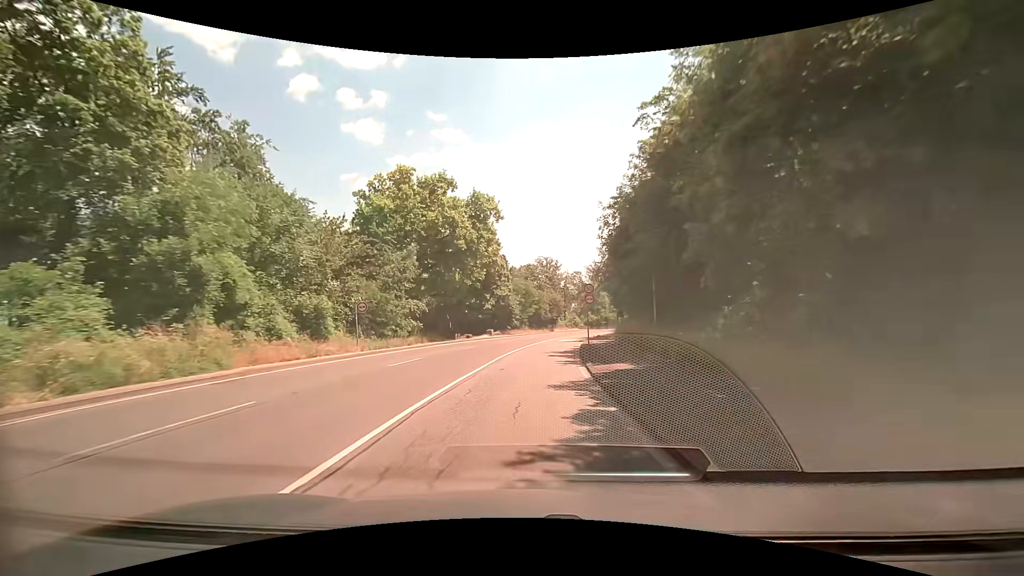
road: secondary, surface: asphalt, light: Day
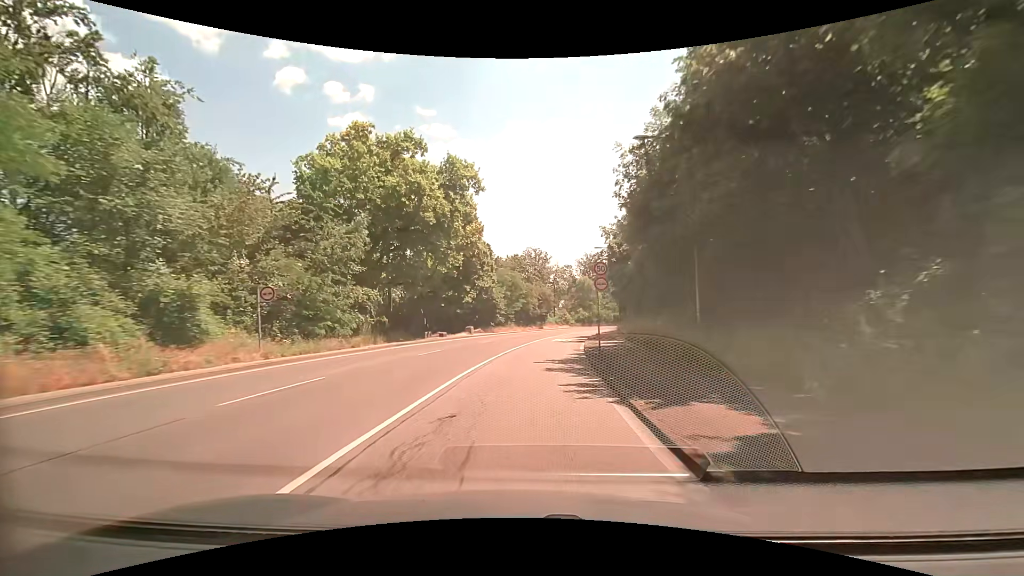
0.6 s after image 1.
(+0.2, +9.0) m; +2°
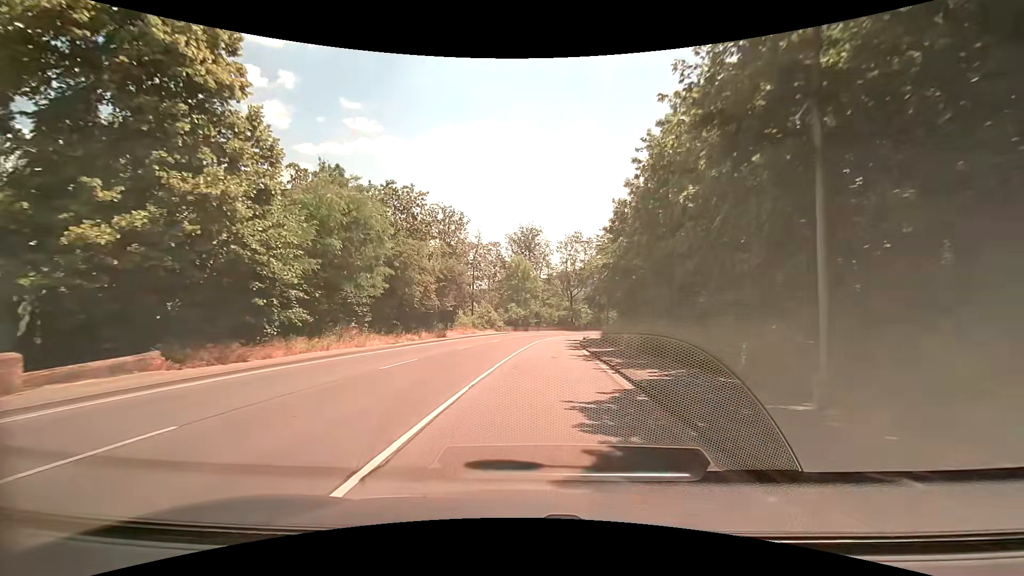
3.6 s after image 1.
(+2.8, +40.5) m; +8°
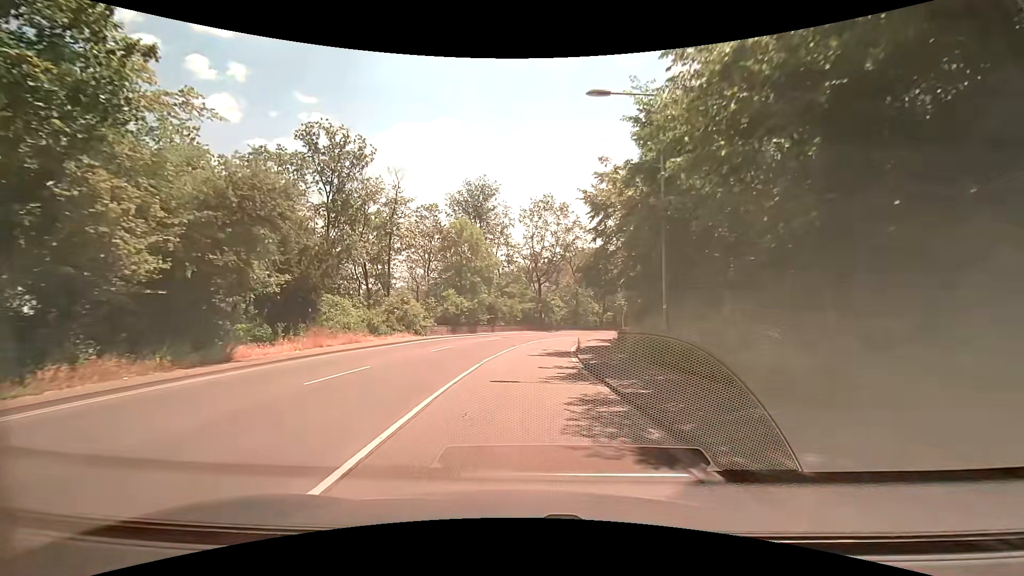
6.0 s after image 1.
(+1.5, +26.8) m; +5°
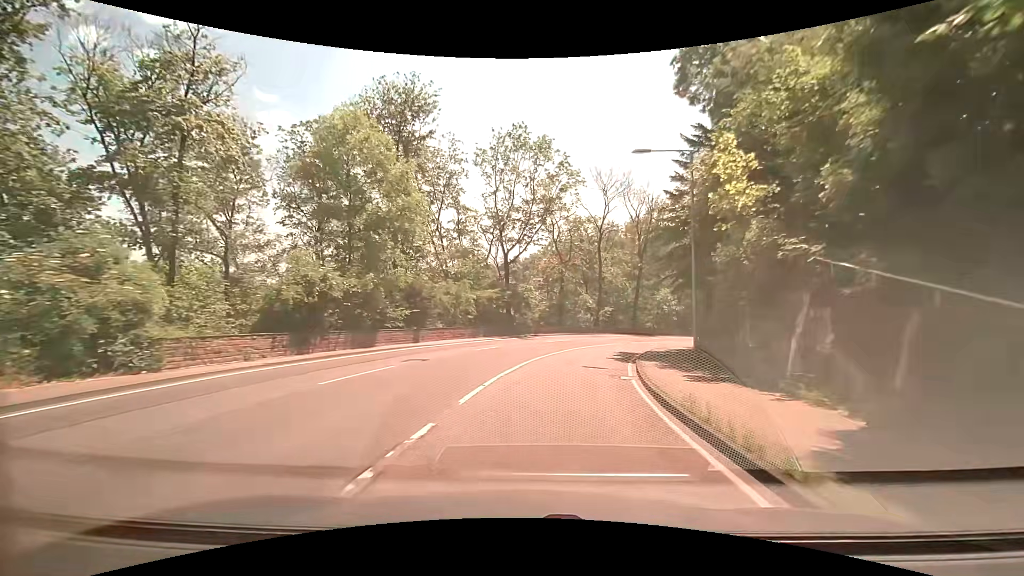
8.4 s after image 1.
(+0.6, +25.6) m; +4°
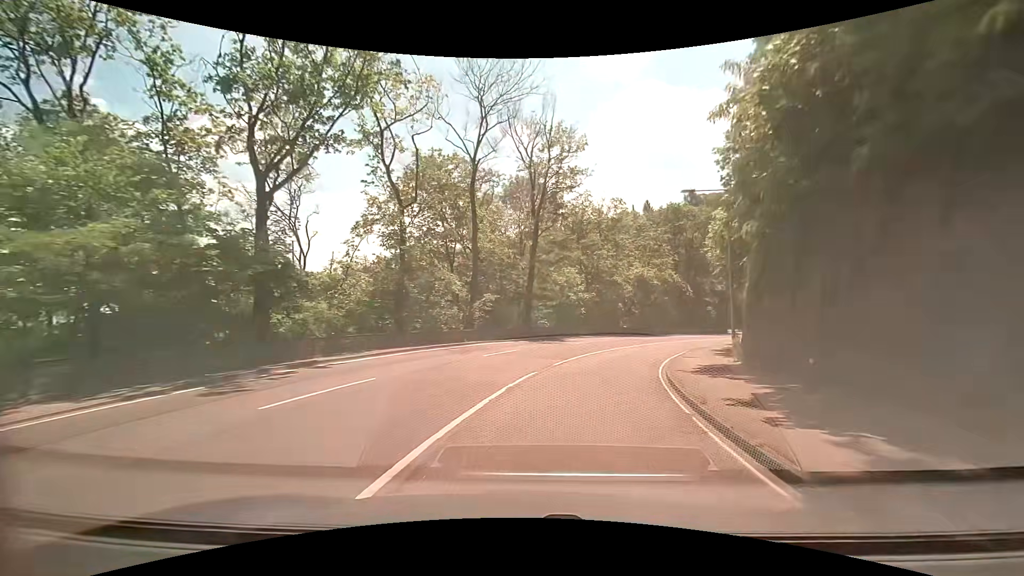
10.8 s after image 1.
(+3.0, +24.5) m; +14°
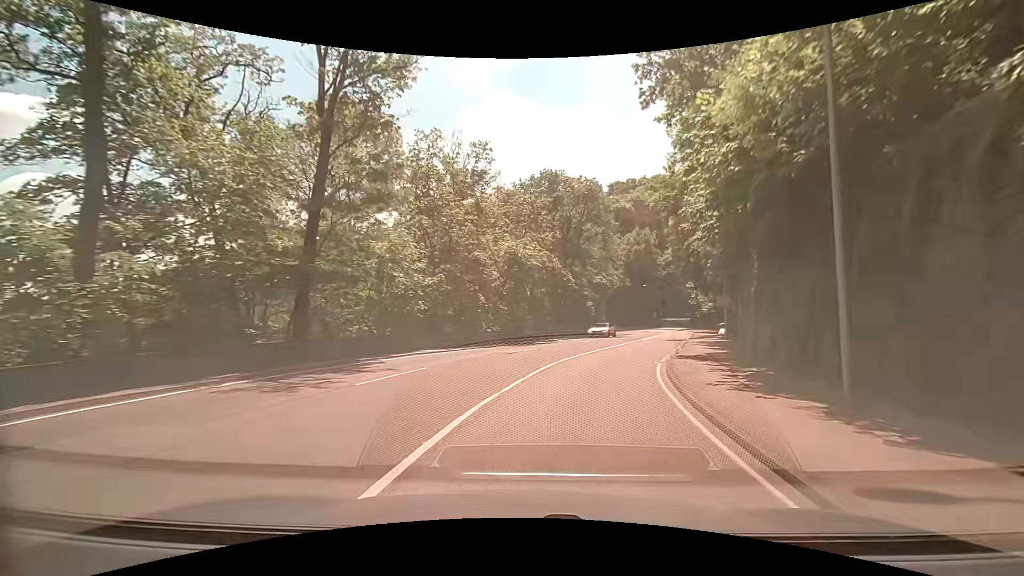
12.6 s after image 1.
(+2.8, +18.9) m; +16°
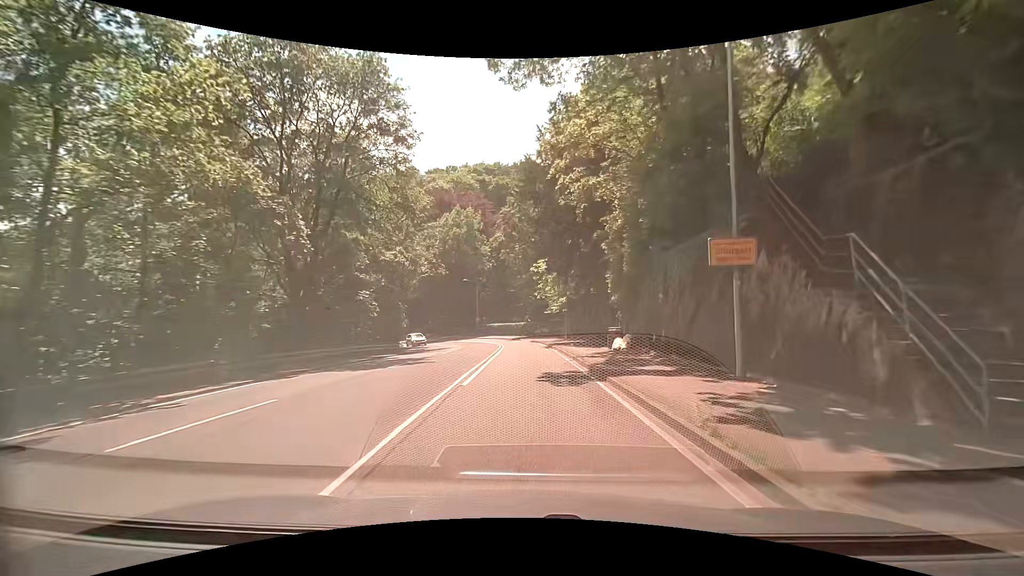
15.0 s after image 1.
(+5.4, +26.8) m; +20°
(0, +10) (+1, +20) (+1, +30) (0, +40) (-1, +50) (-3, +60) (-7, +69) (-12, +77) (-18, +85) (-25, +93) m
